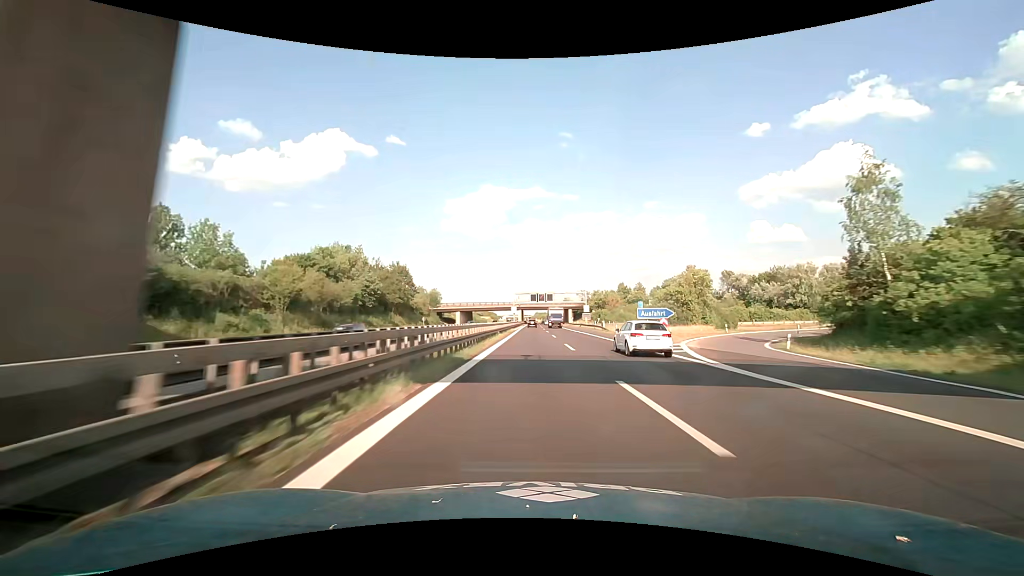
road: motorway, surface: asphalt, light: Day
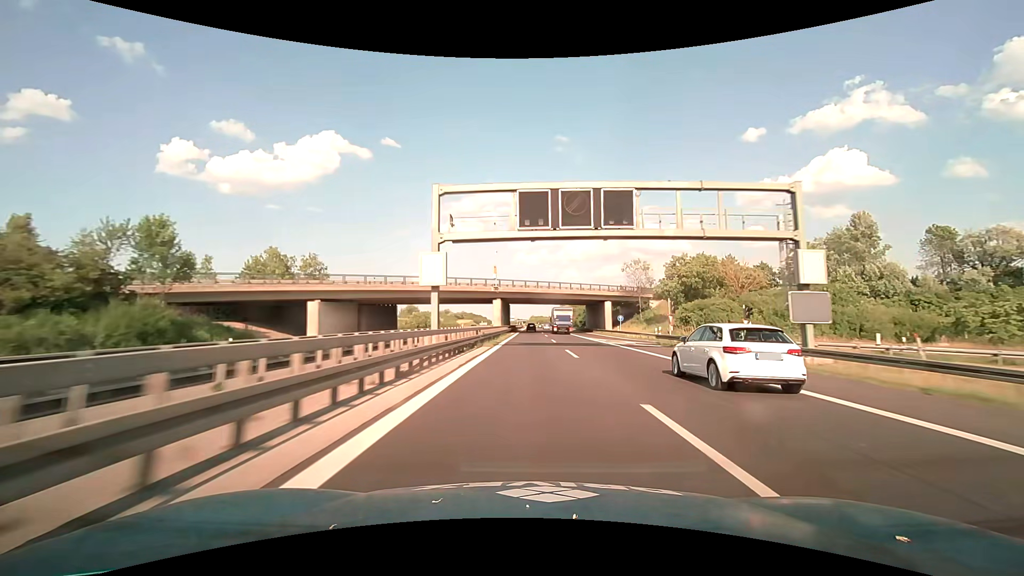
(+0.3, +93.5) m; 0°
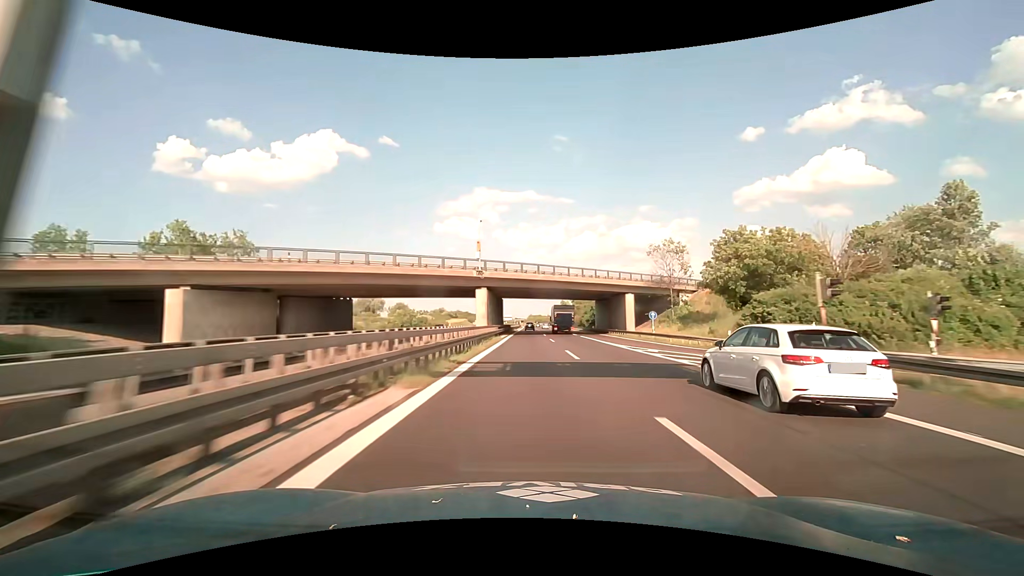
(0.0, +19.4) m; 0°
(0, +10) (0, +20) (0, +30) (0, +40) (0, +50) (0, +60) (0, +70) (0, +80) (0, +90) (0, +100) m
